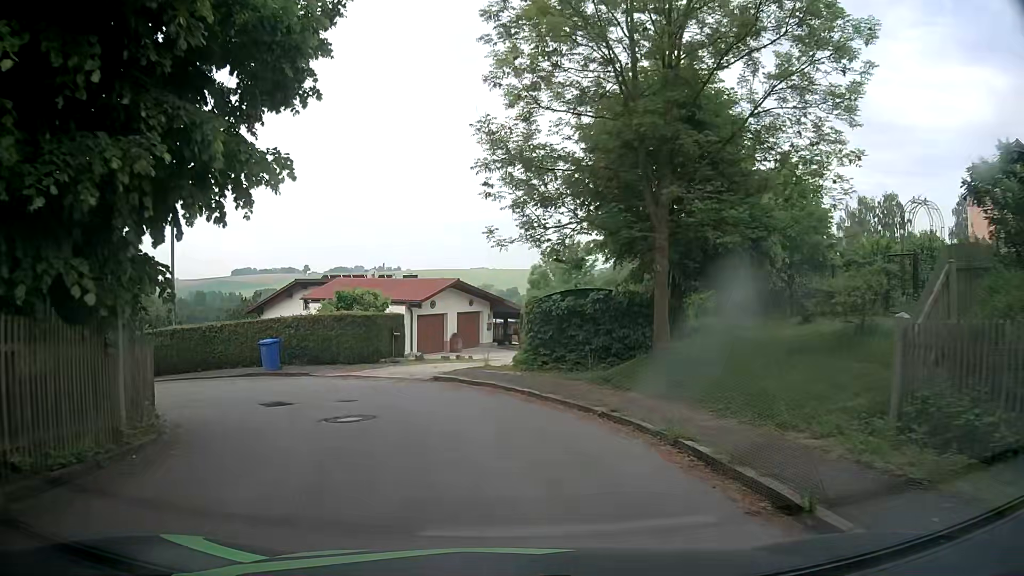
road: residential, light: Day
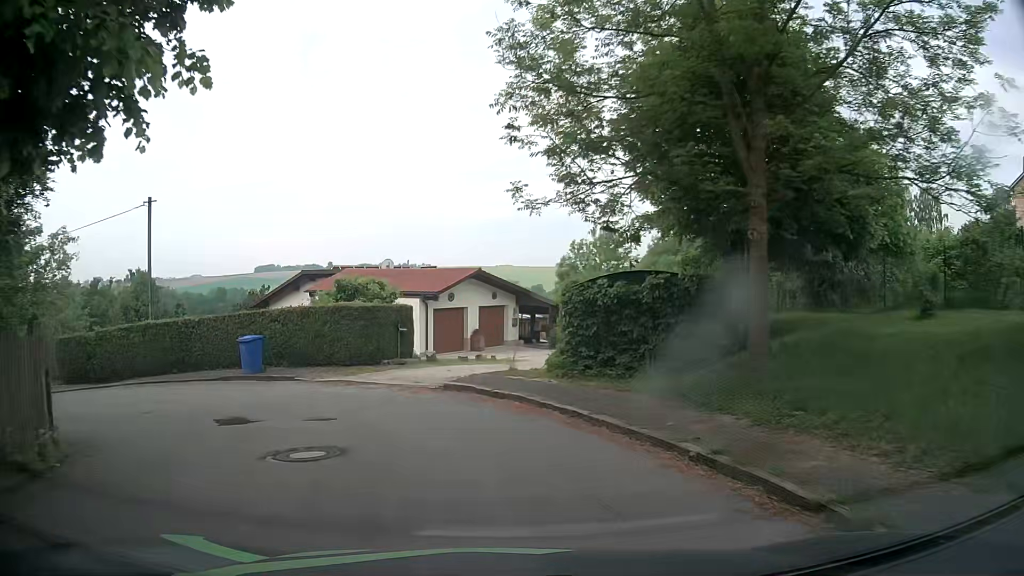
(-0.1, +4.1) m; -3°
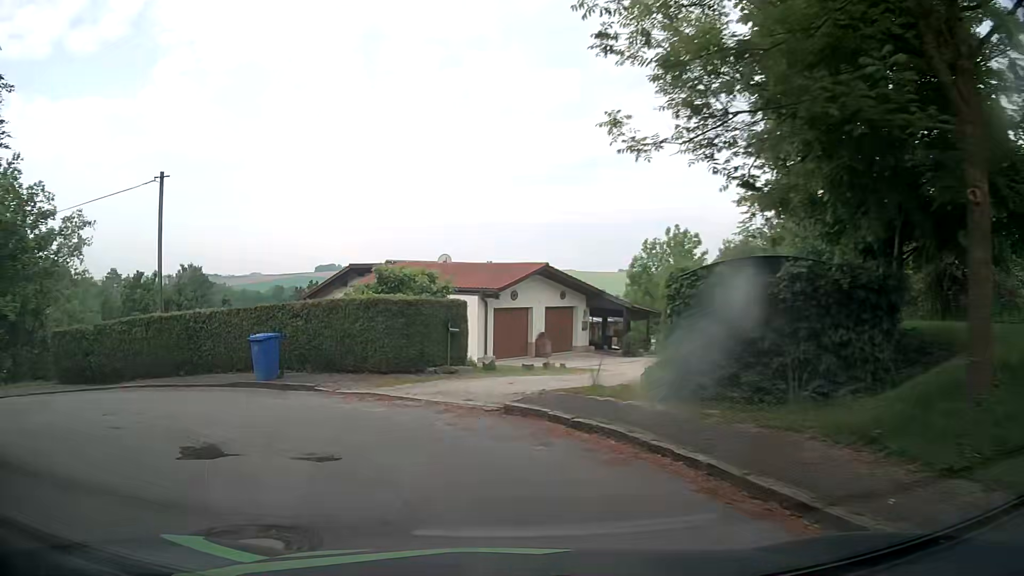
(-0.1, +3.8) m; -5°
